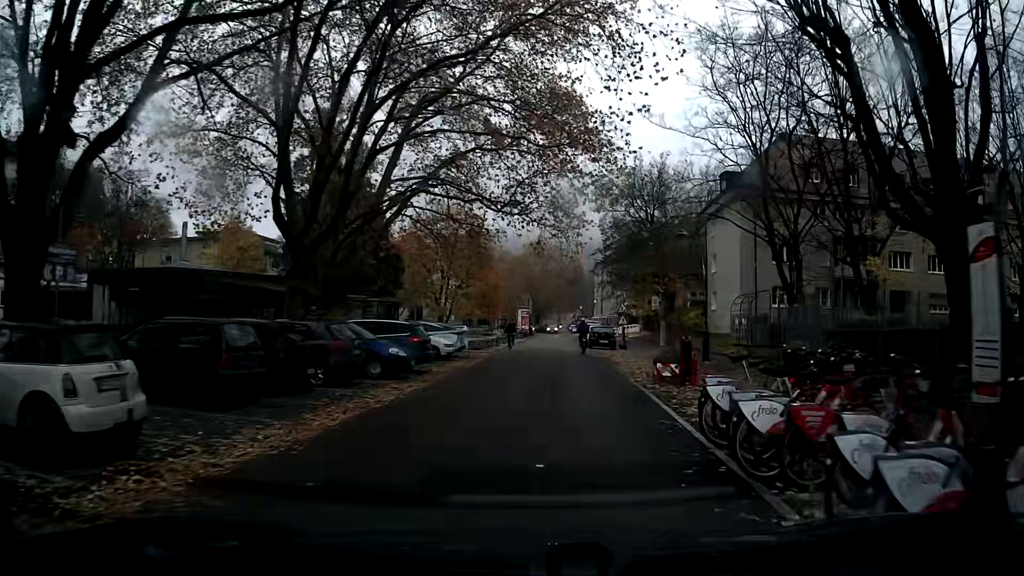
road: residential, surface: asphalt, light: Day
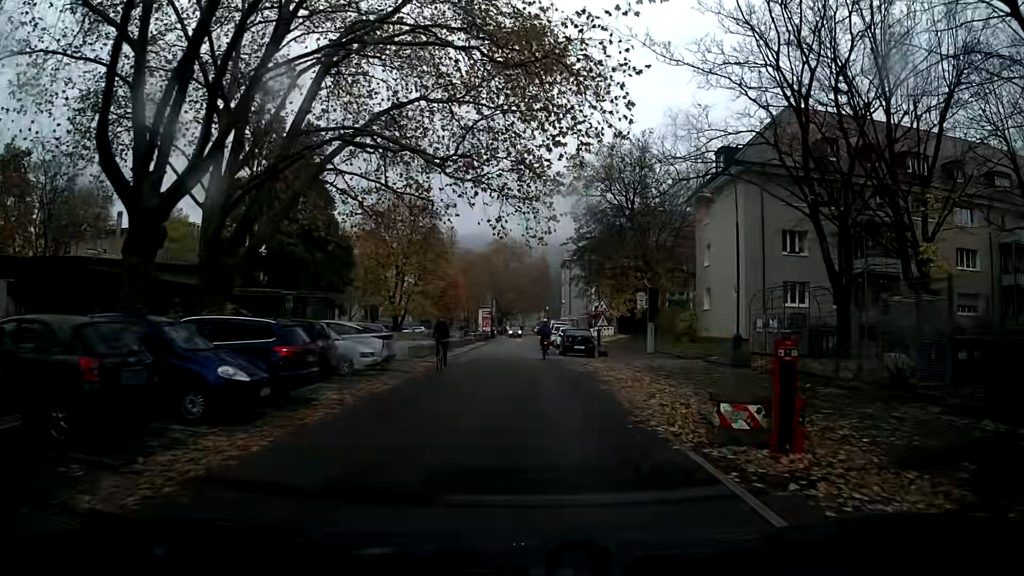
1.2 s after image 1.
(+0.1, +8.1) m; +2°
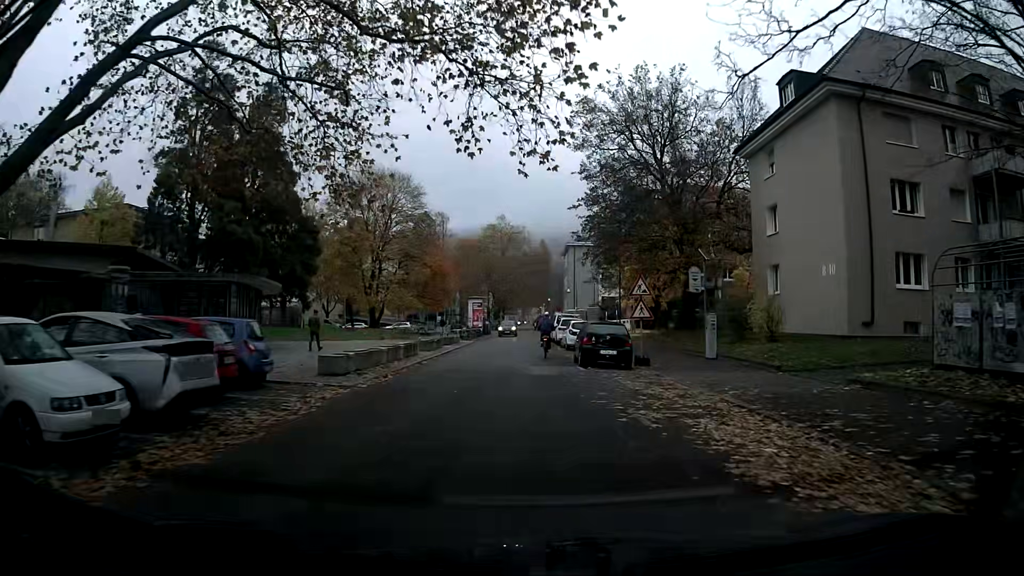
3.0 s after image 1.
(0.0, +12.6) m; 0°
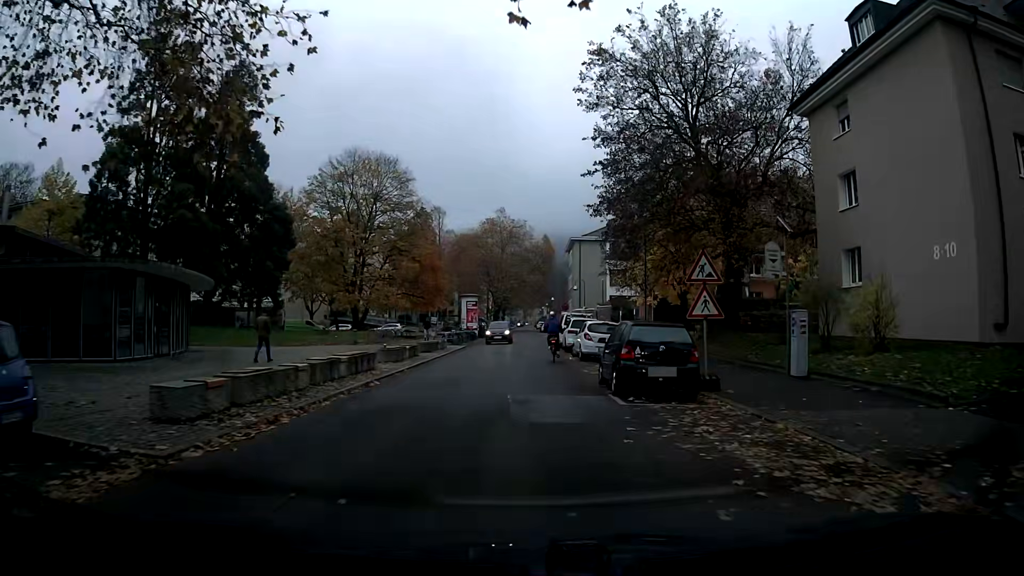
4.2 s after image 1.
(0.0, +8.2) m; 0°
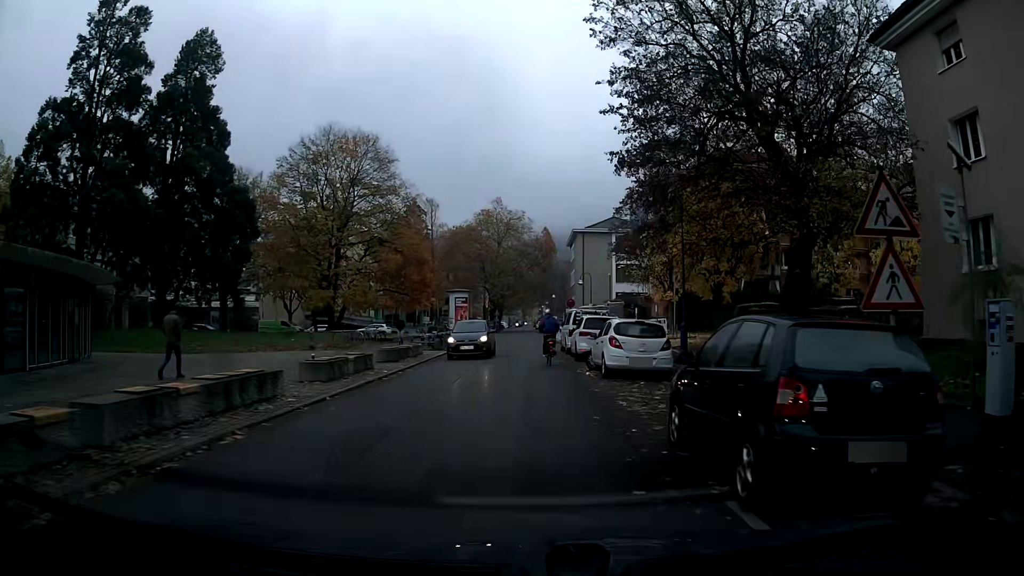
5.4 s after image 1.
(0.0, +8.0) m; 0°
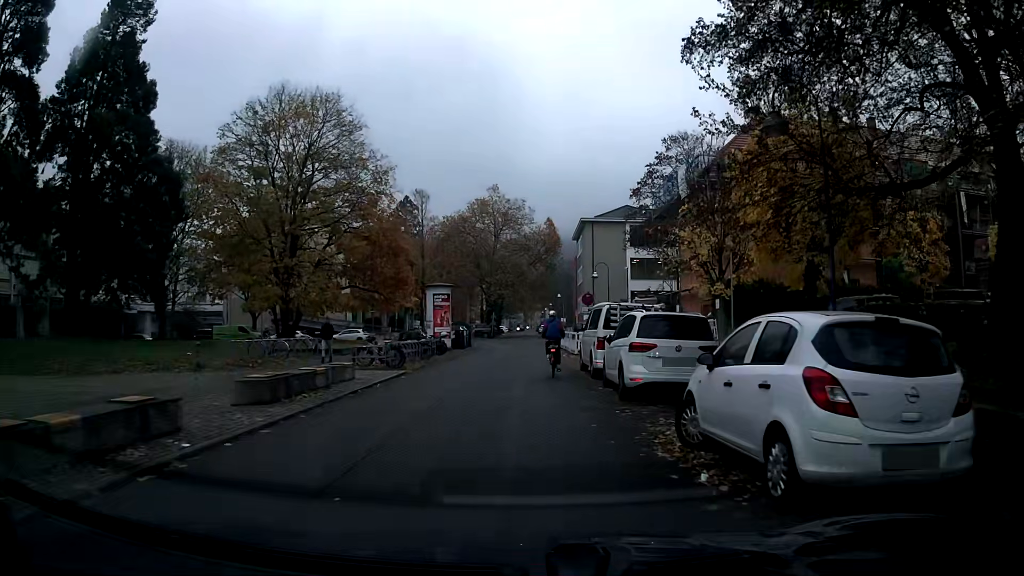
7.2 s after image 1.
(-0.1, +11.8) m; -1°
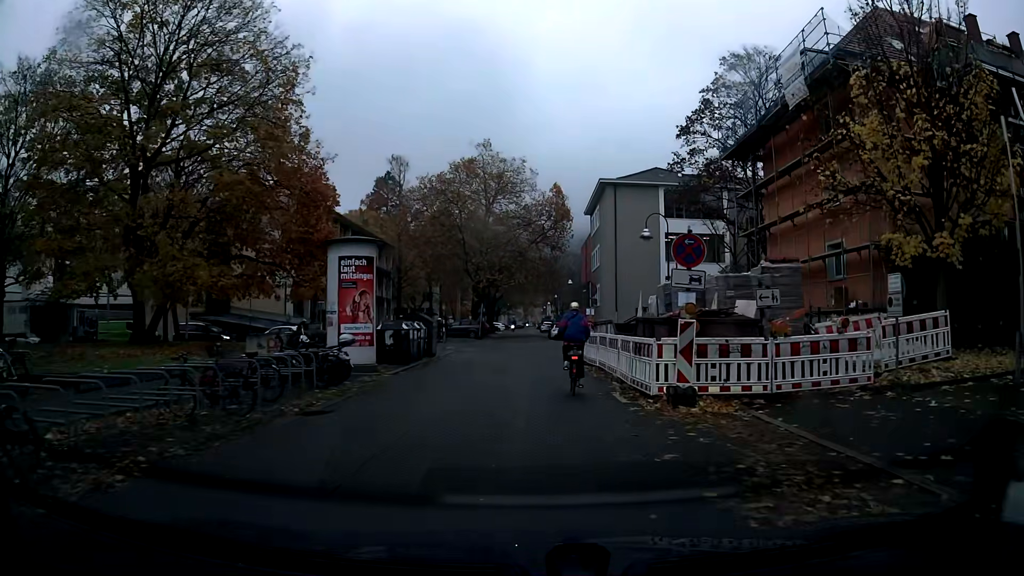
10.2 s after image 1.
(0.0, +19.3) m; +1°
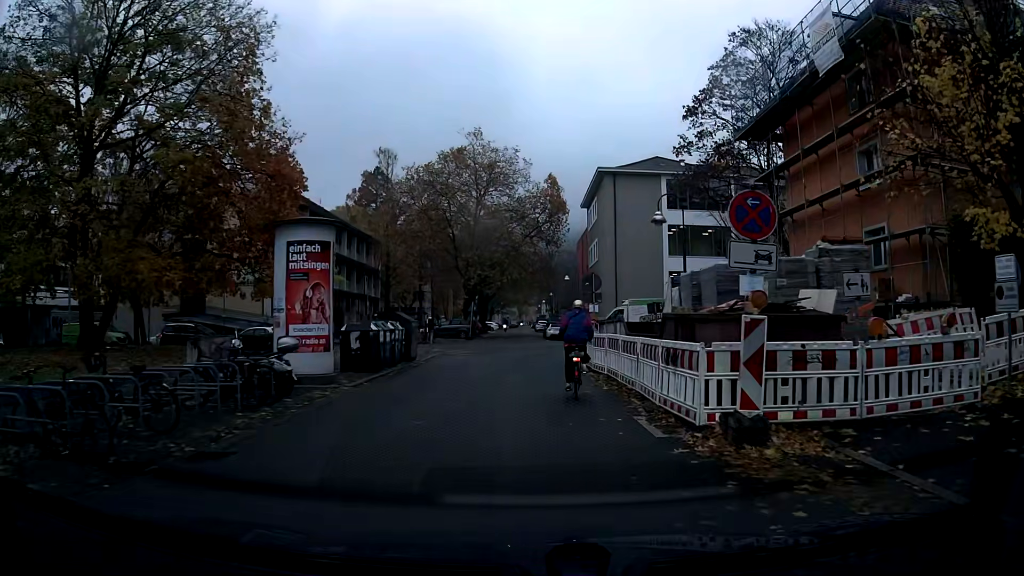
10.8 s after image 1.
(0.0, +3.7) m; 0°
(0, +10) (0, +20) (+1, +30) (+7, +37) (+17, +40) (+27, +40) (+37, +40) (+47, +40) (+57, +40) (+67, +40) m
